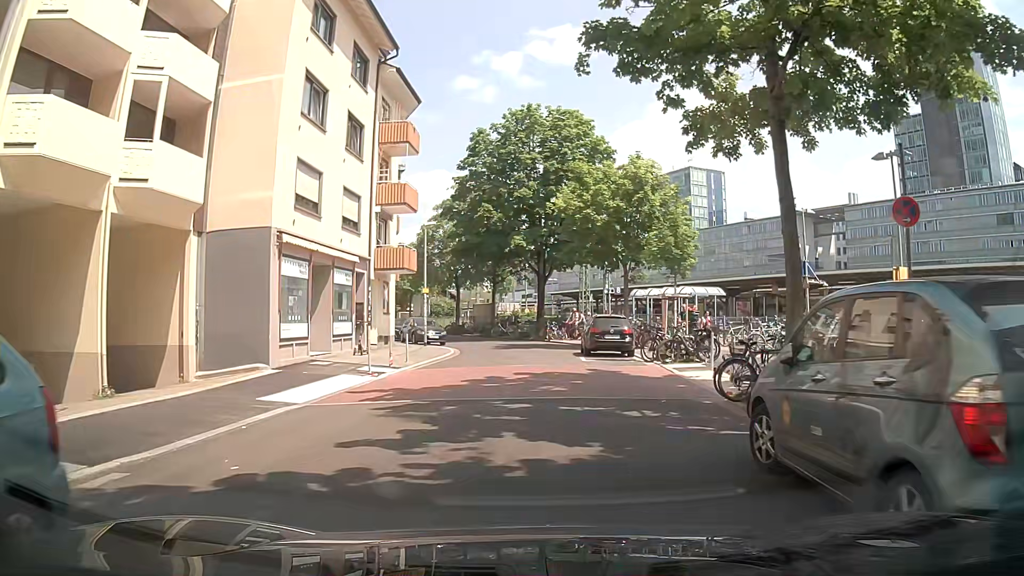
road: residential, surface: asphalt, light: Day
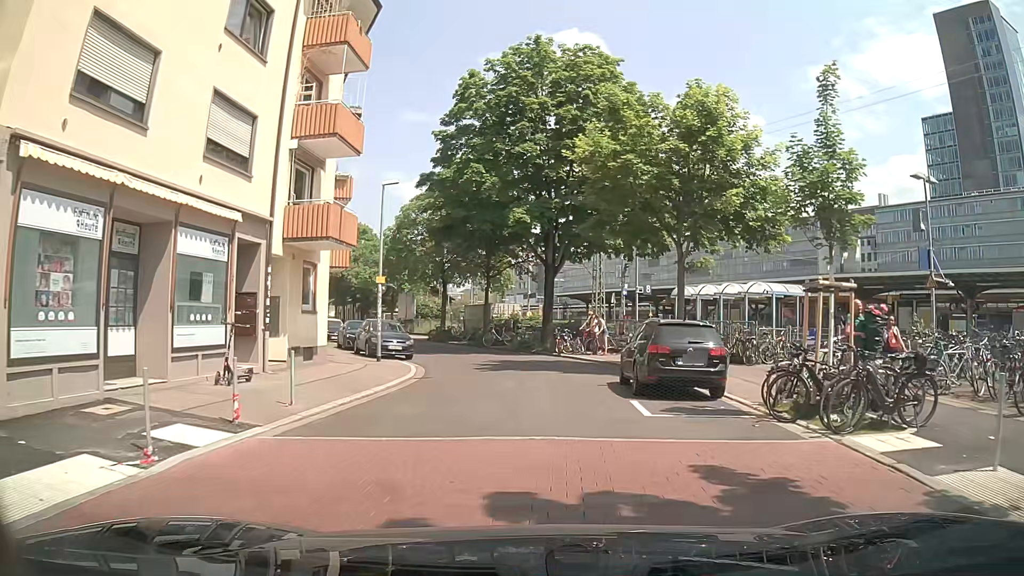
(+0.4, +10.8) m; 0°
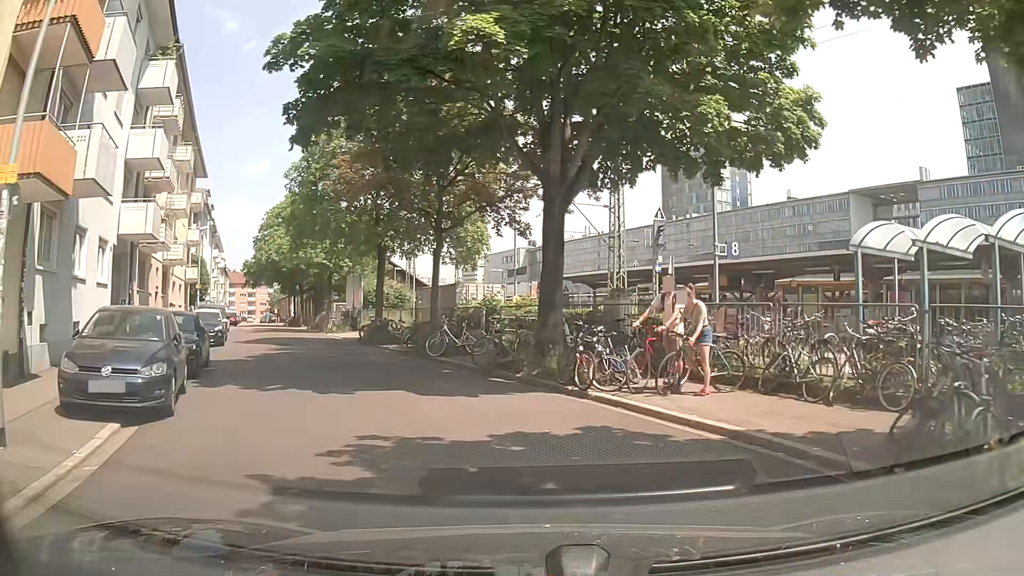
(+1.0, +17.2) m; +1°
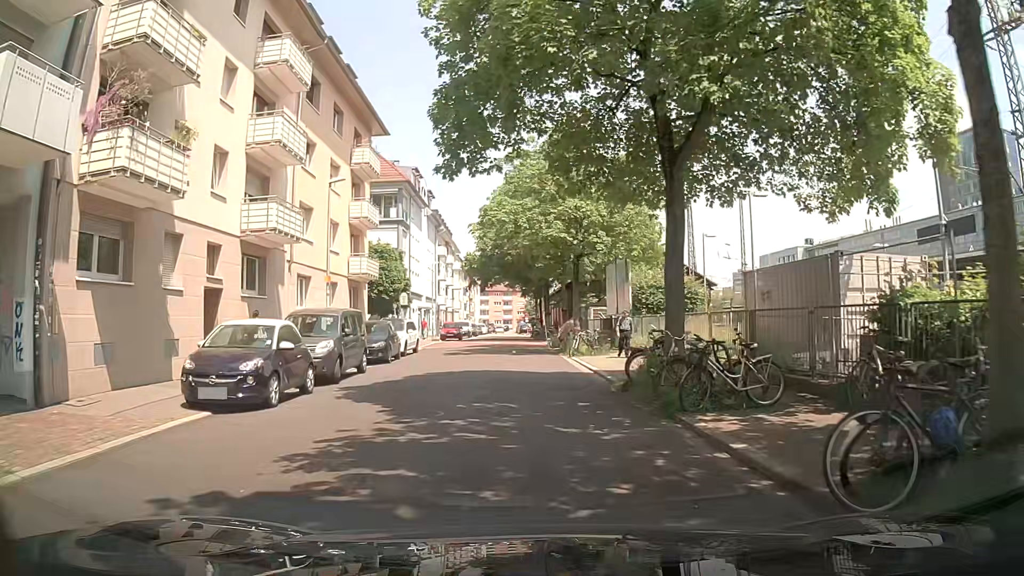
(-3.2, +17.3) m; -22°
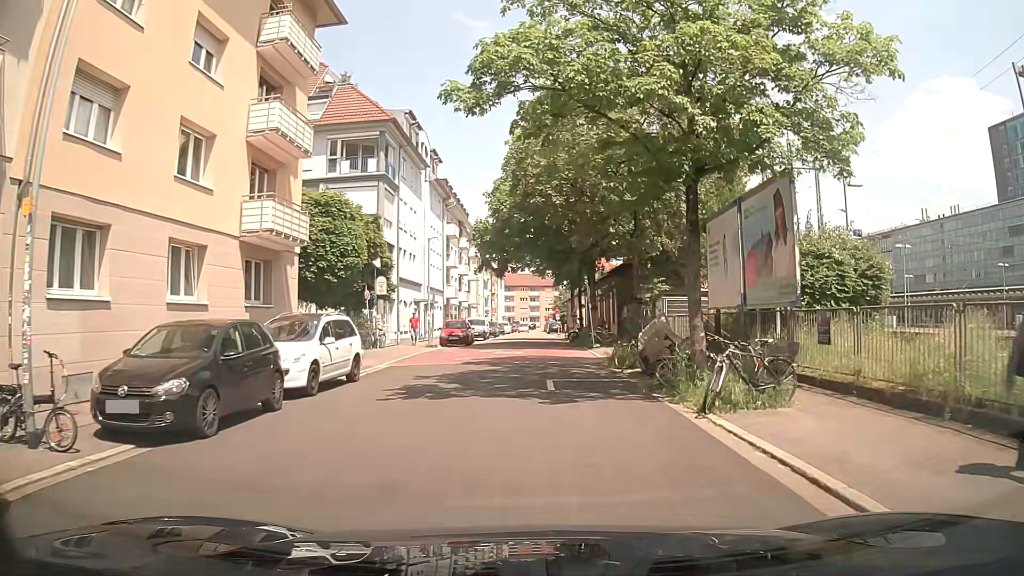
(-0.3, +15.7) m; -1°
(0, +10) (0, +20) (0, +30) (0, +40) (+1, +50) (+1, +60) (+1, +70) (0, +80) (0, +90) (0, +100) m
